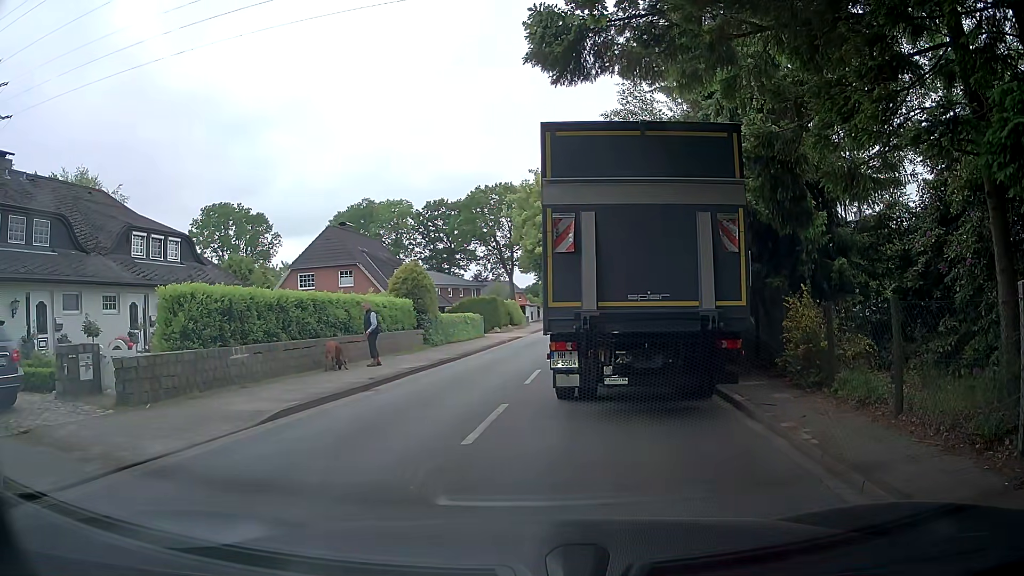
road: tertiary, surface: asphalt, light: Day
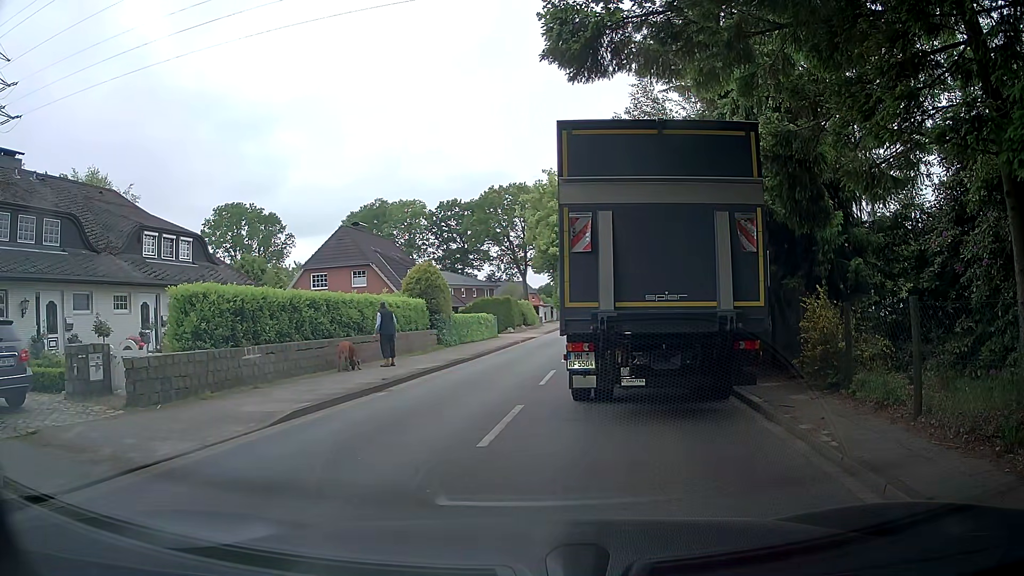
(0.0, +0.2) m; 0°
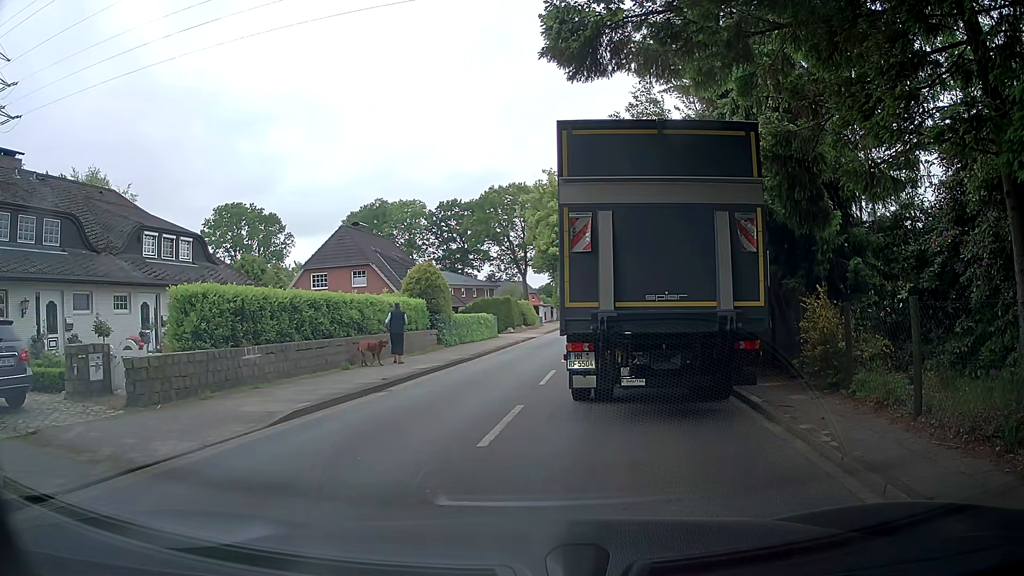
(0.0, 0.0) m; 0°
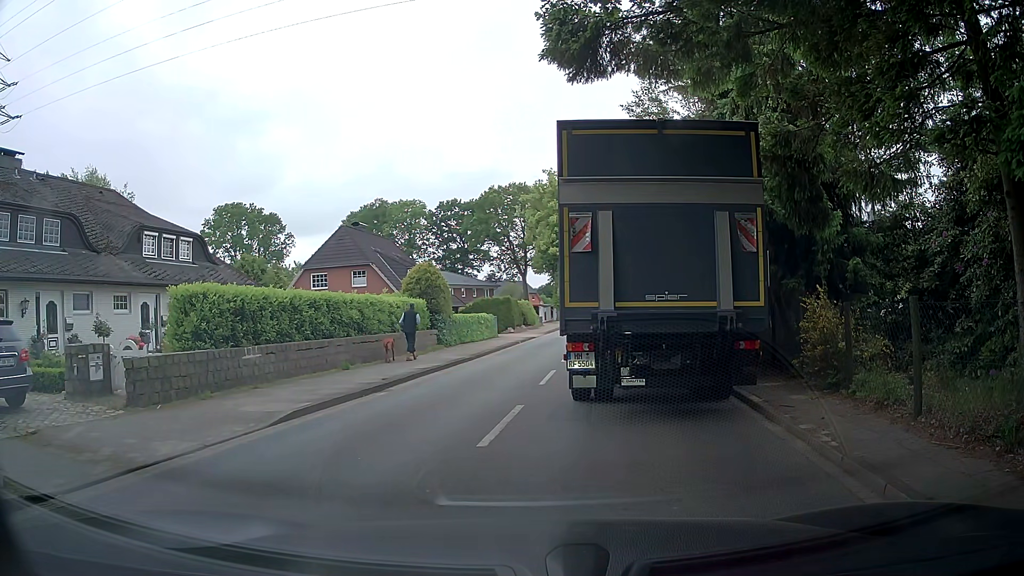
(0.0, 0.0) m; 0°
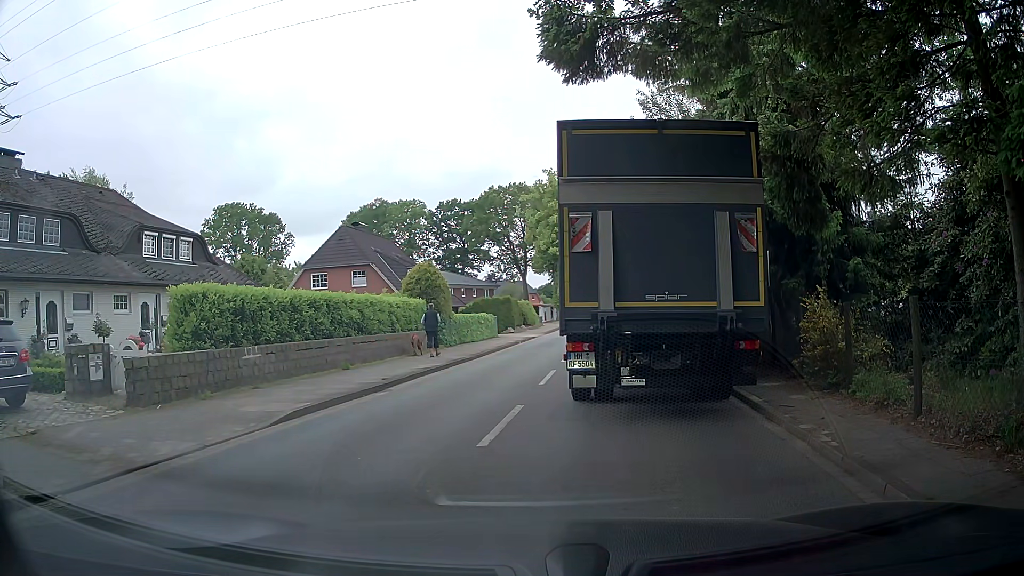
(0.0, 0.0) m; 0°
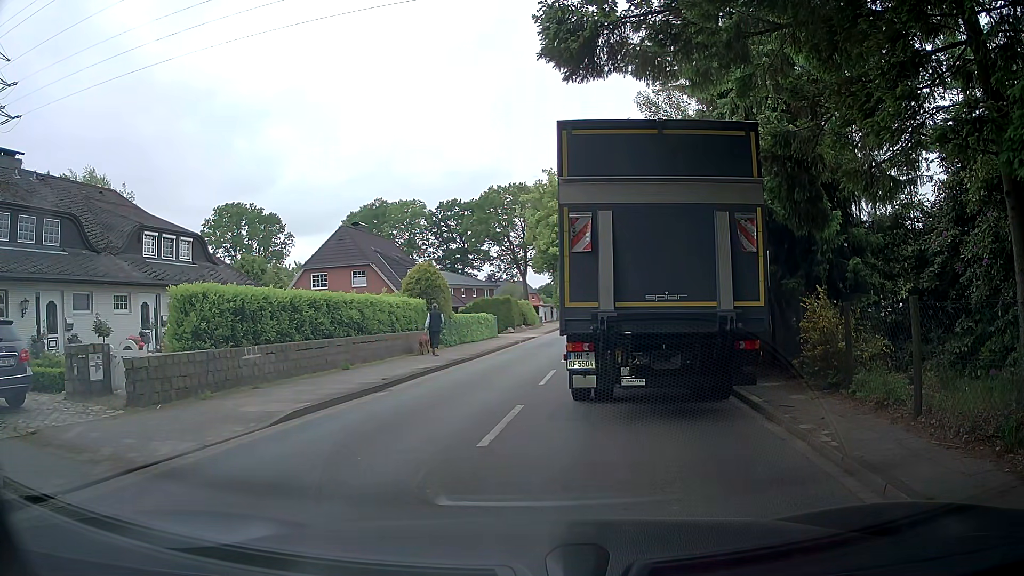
(0.0, 0.0) m; 0°
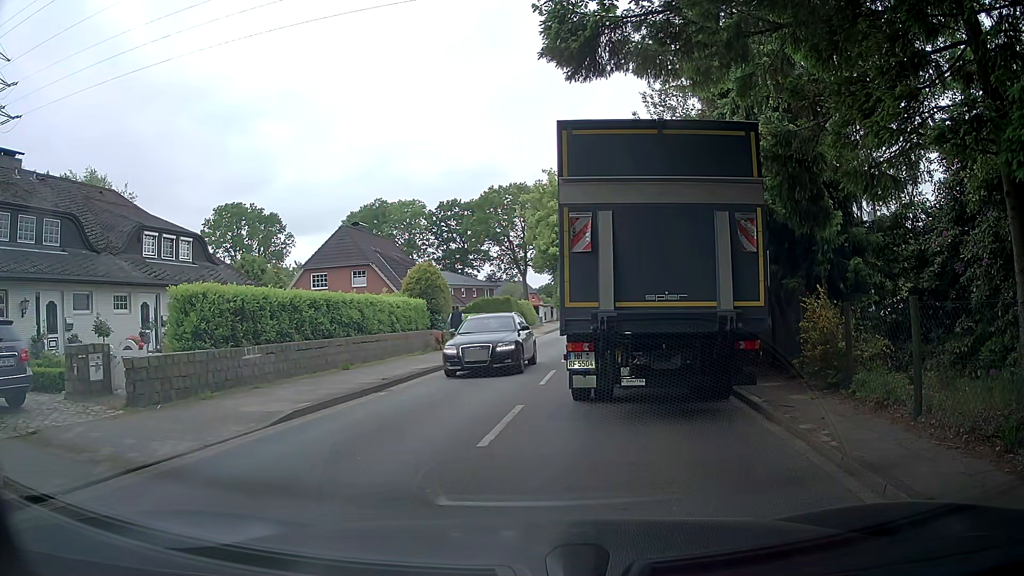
(0.0, 0.0) m; 0°
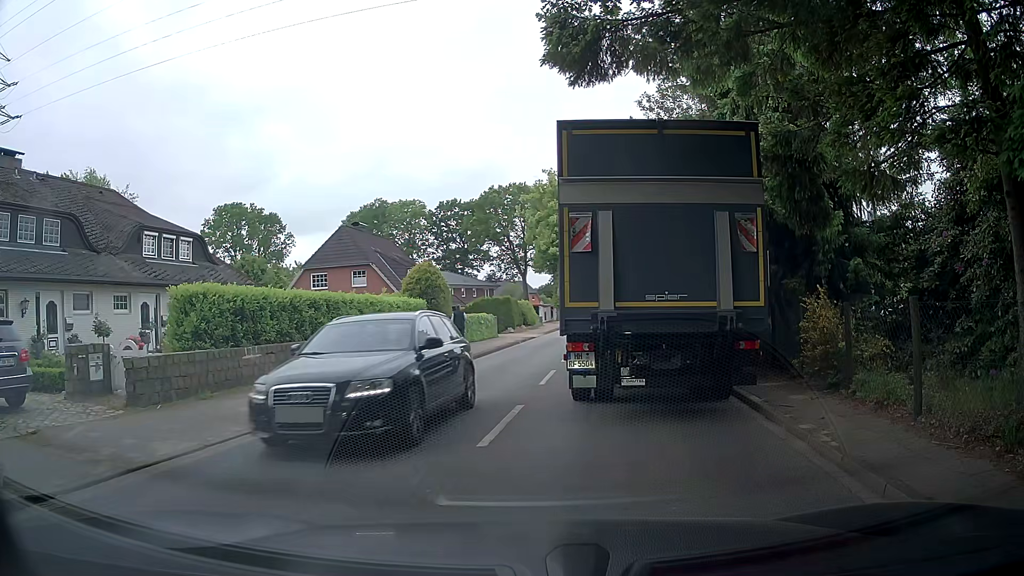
(0.0, 0.0) m; 0°
